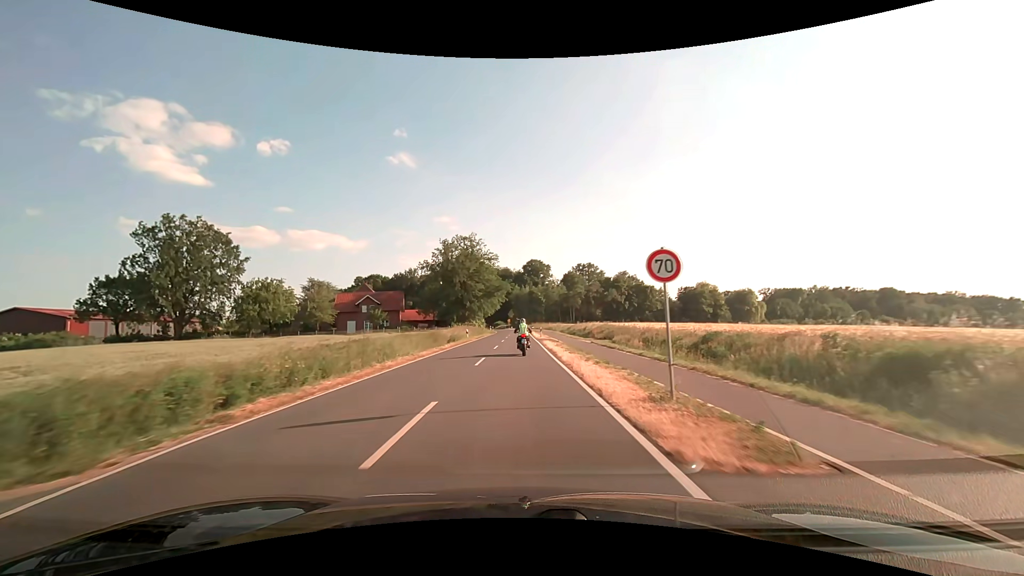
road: tertiary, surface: asphalt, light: Day
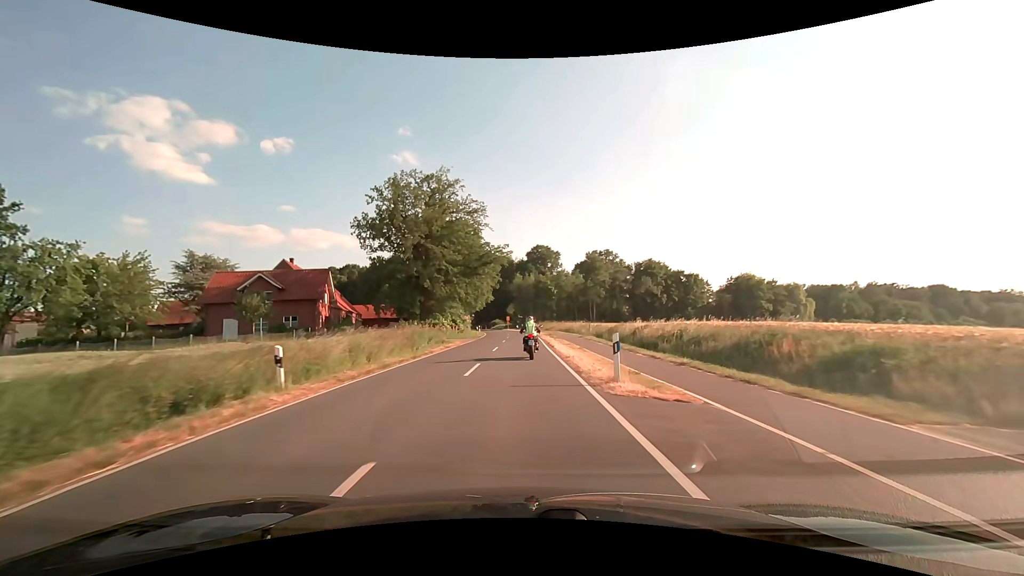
(-0.3, +39.7) m; 0°
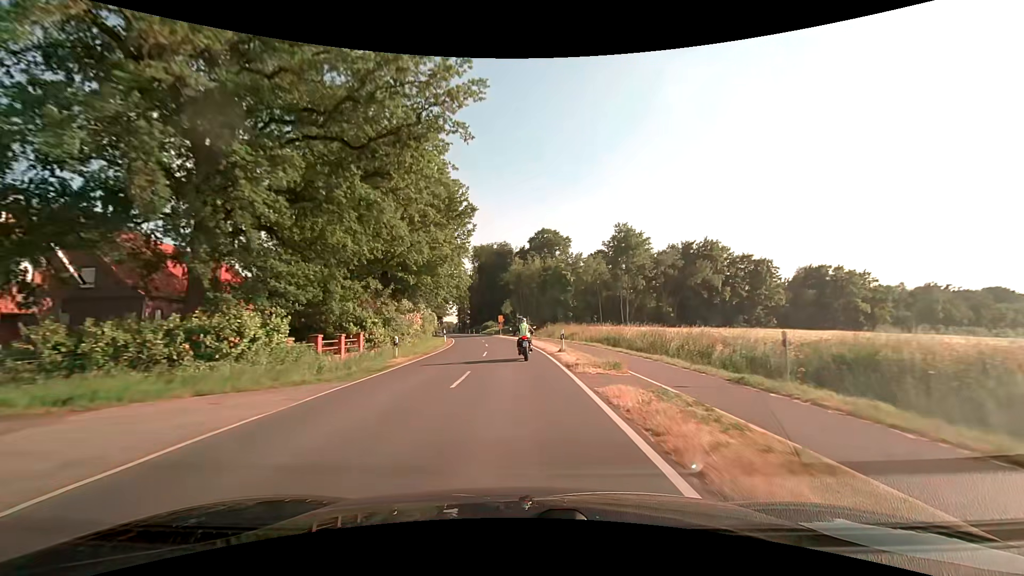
(0.0, +37.6) m; 0°
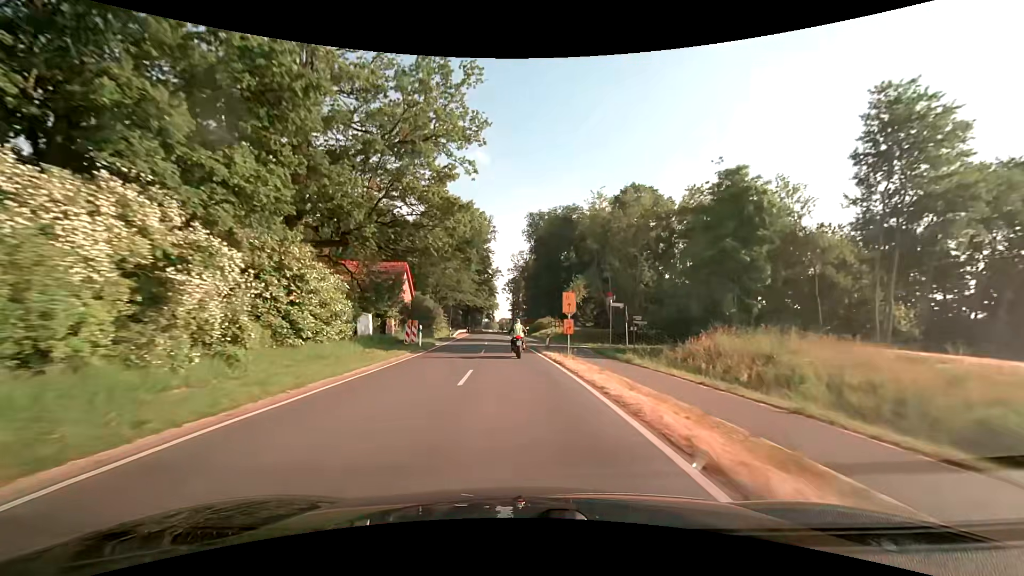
(-2.1, +47.9) m; -7°
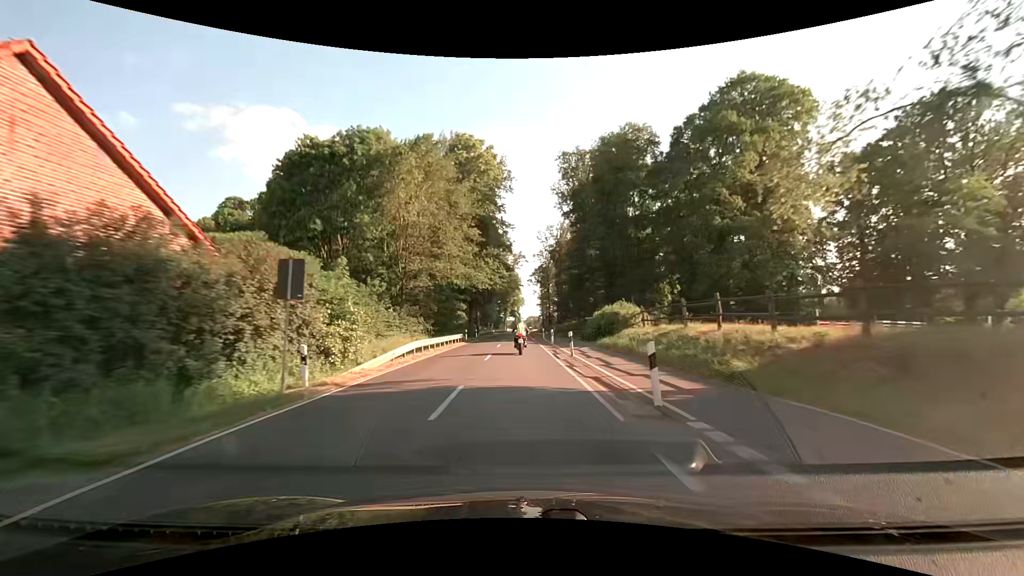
(-1.5, +40.2) m; -3°
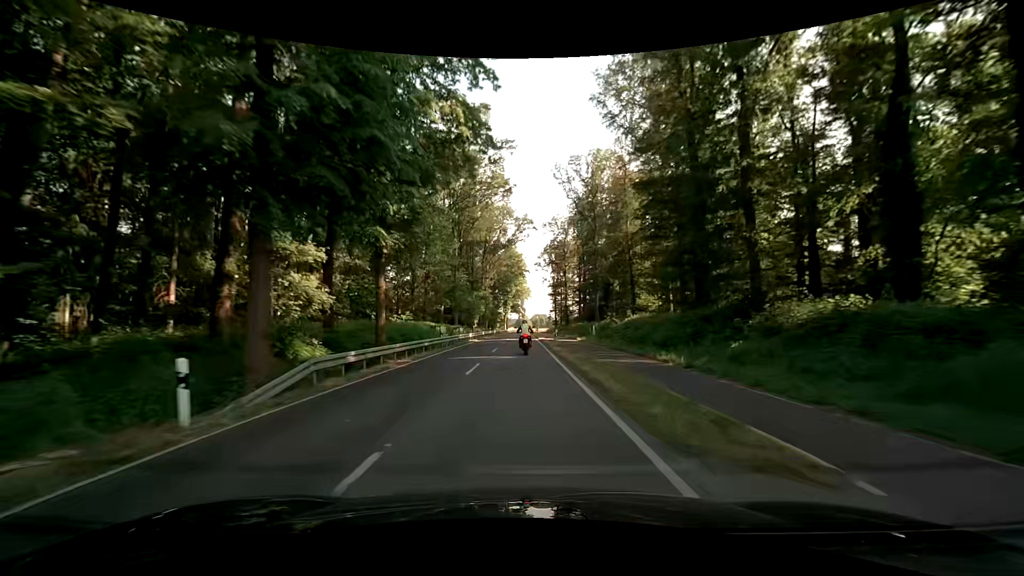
(0.0, +53.5) m; 0°
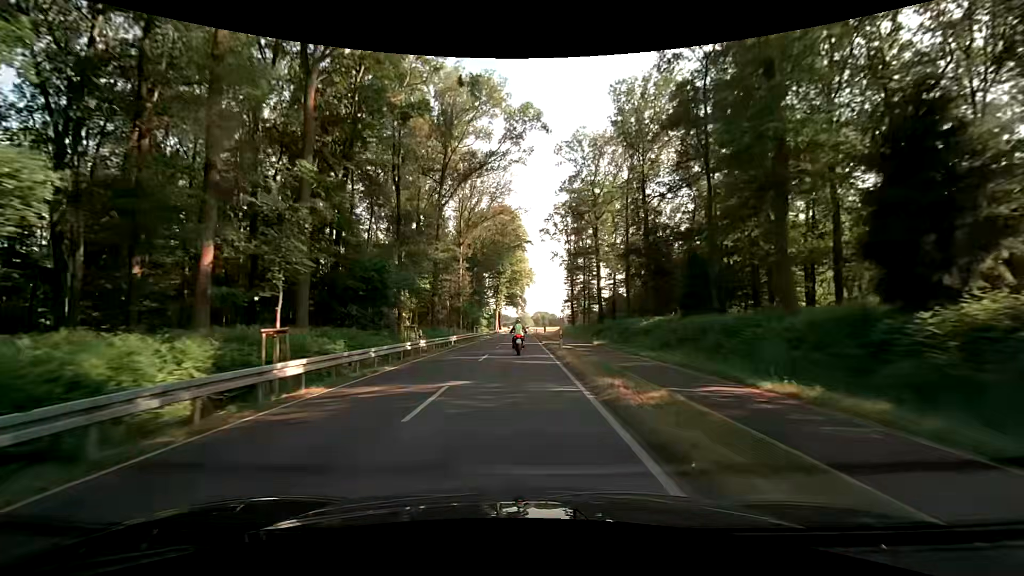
(+0.3, +54.7) m; -1°
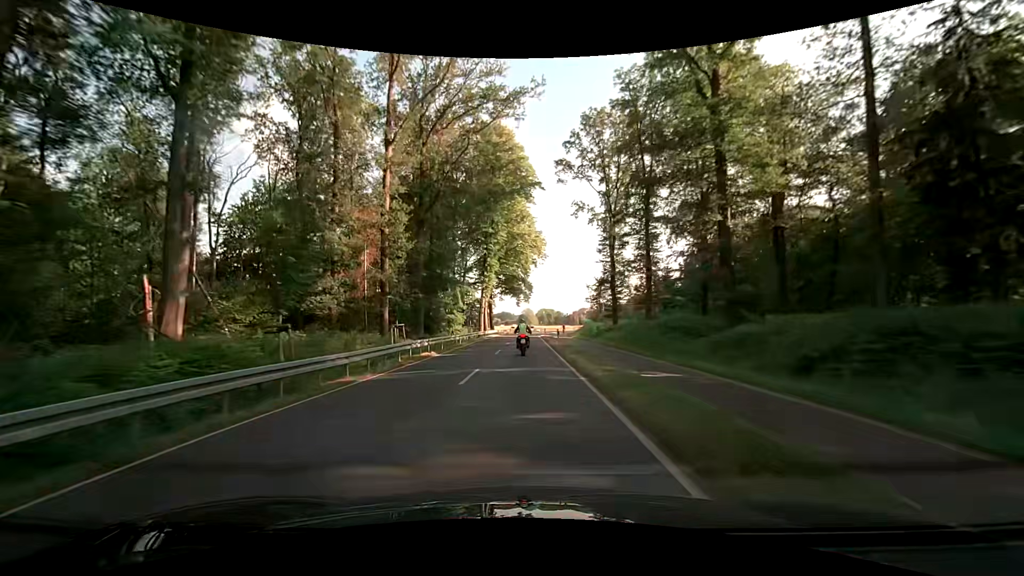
(+0.6, +43.7) m; +1°
(0, +10) (0, +20) (0, +30) (0, +40) (0, +50) (0, +60) (0, +70) (0, +80) (+1, +90) (+2, +100) m
